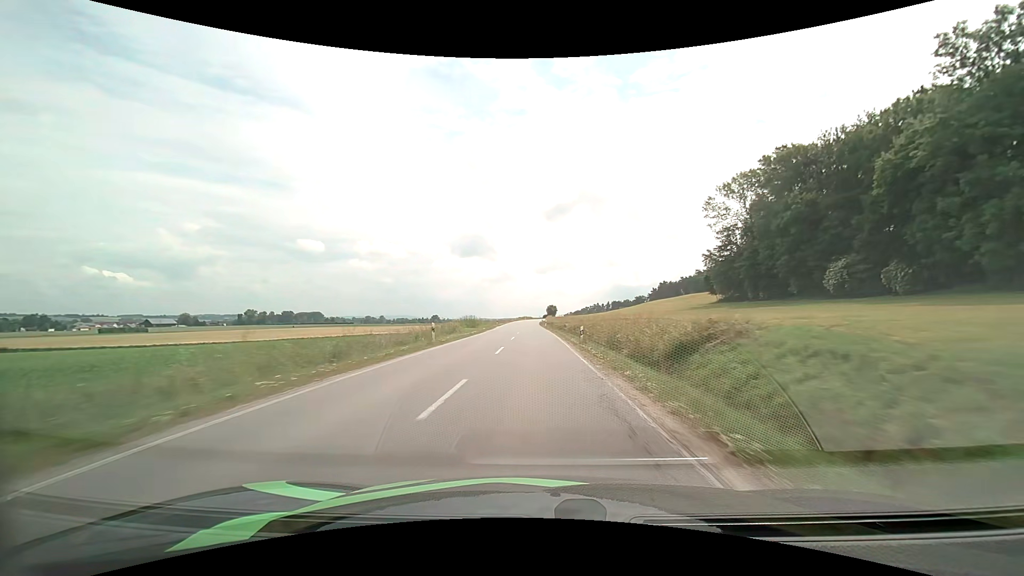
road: secondary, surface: asphalt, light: Day
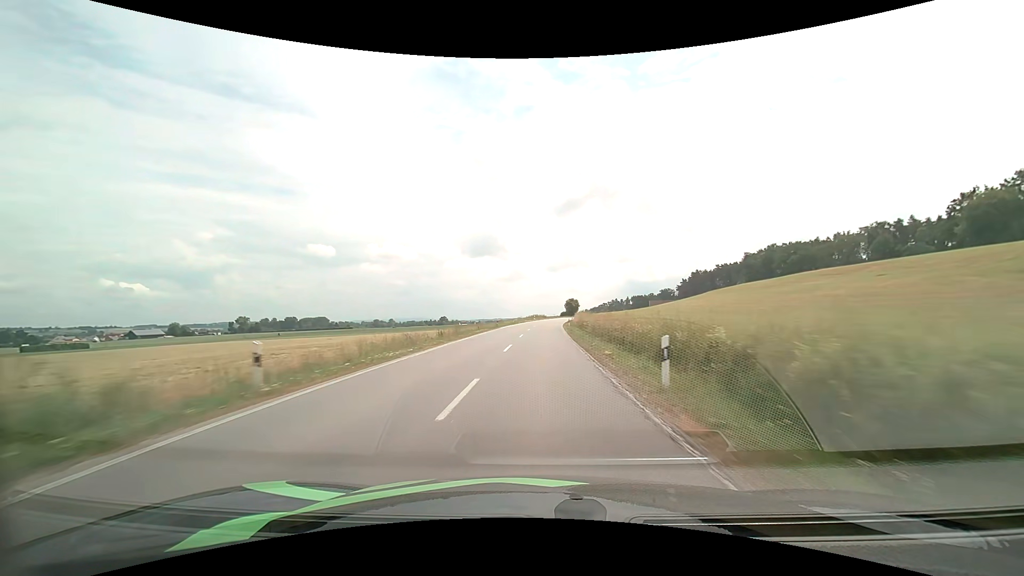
(-1.0, +68.6) m; -2°
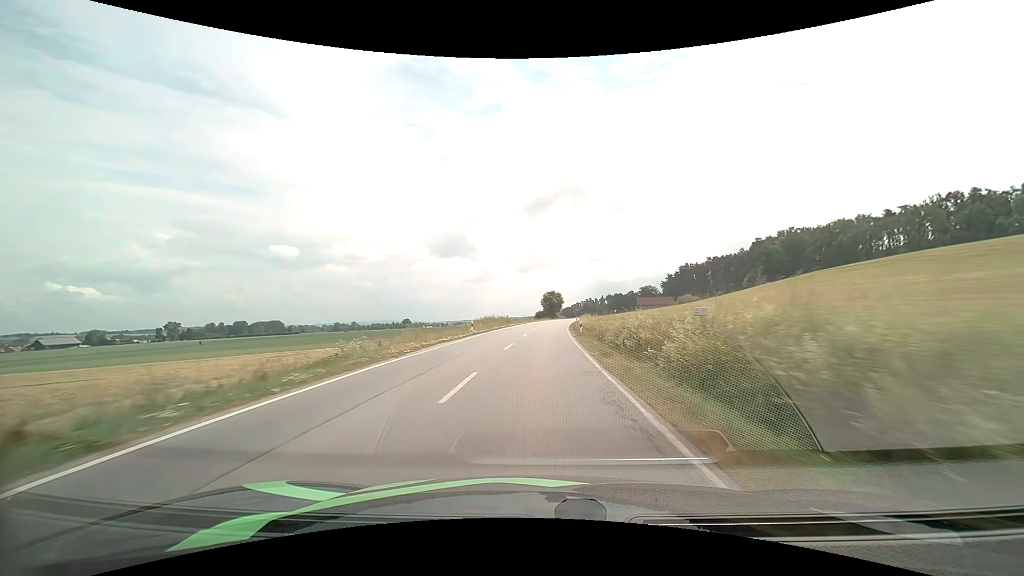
(+1.6, +67.1) m; +3°
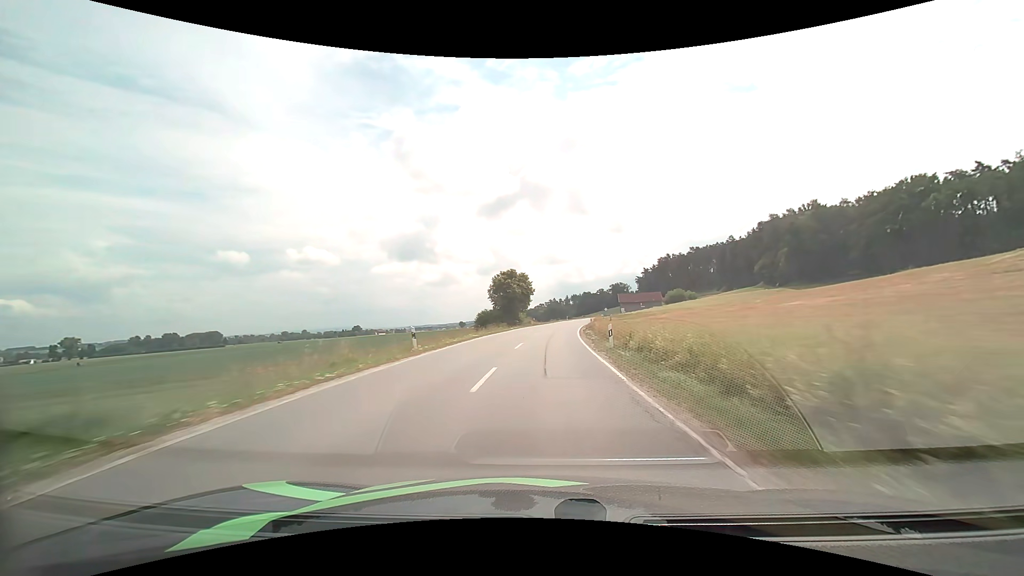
(+2.1, +66.7) m; +4°
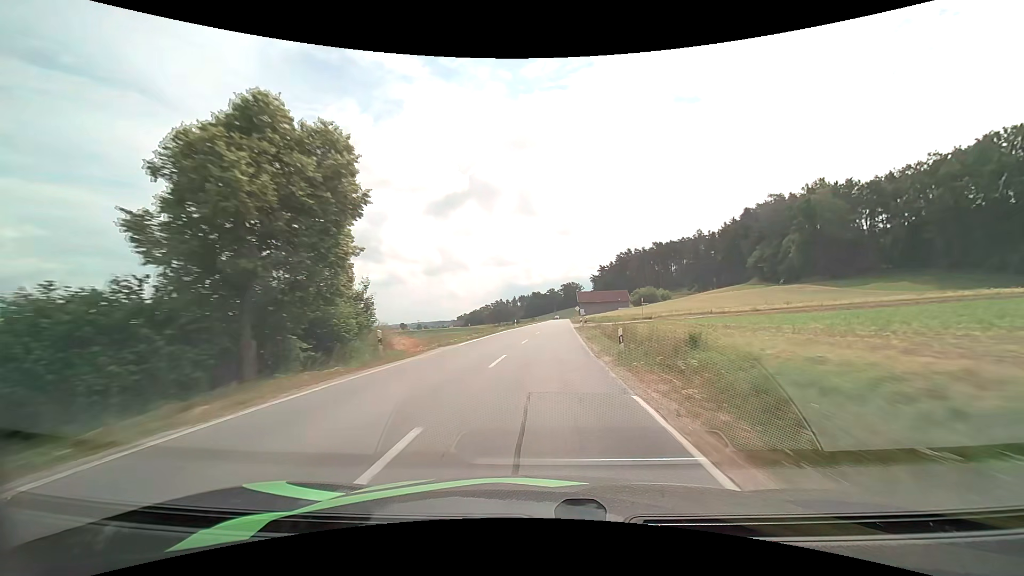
(+2.6, +51.8) m; +6°
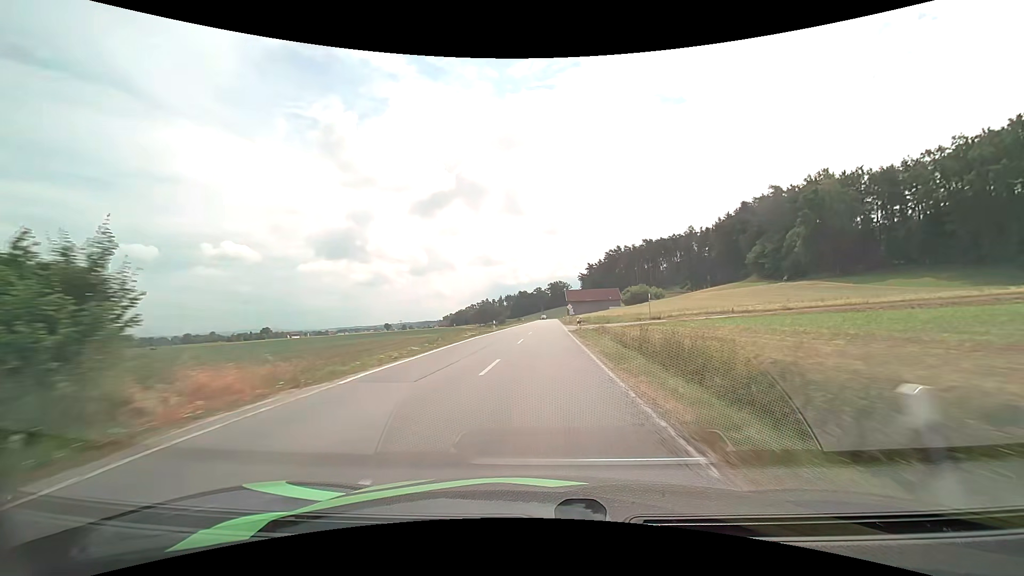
(+0.2, +12.7) m; +2°
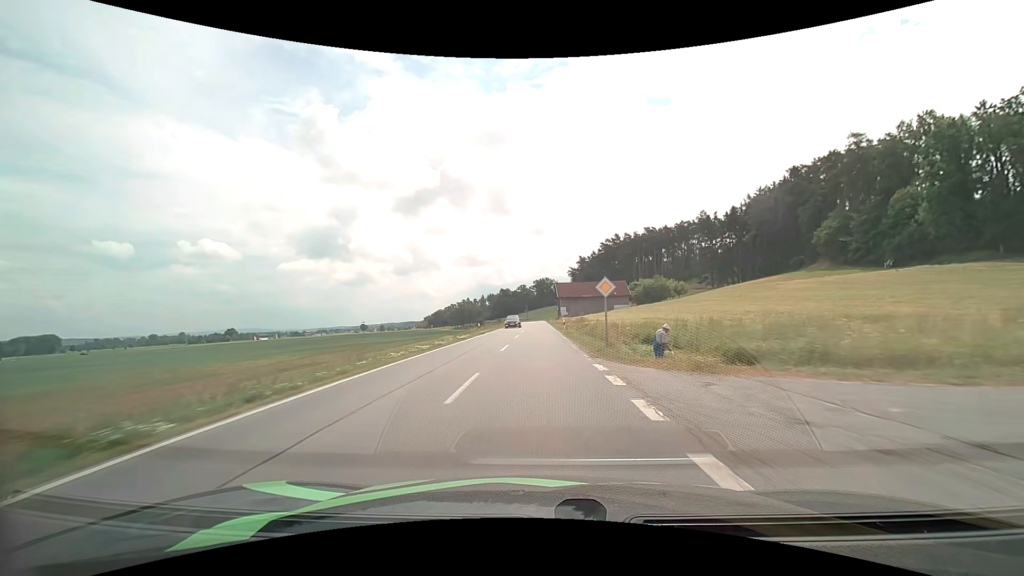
(+1.2, +49.9) m; +2°
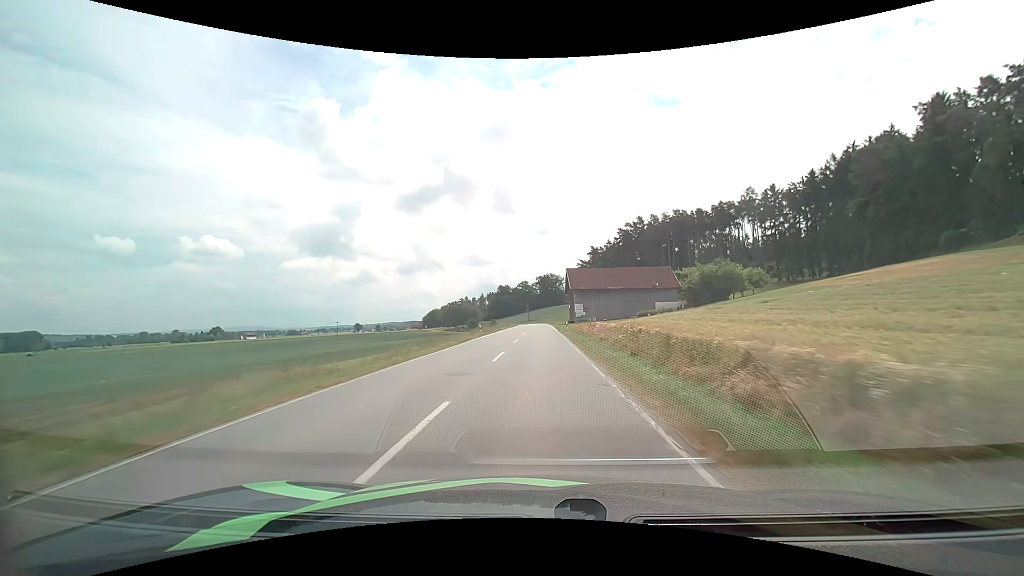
(+0.1, +49.7) m; 0°
(0, +10) (0, +20) (0, +30) (0, +40) (0, +50) (0, +60) (0, +70) (0, +80) (0, +90) (0, +100) m
